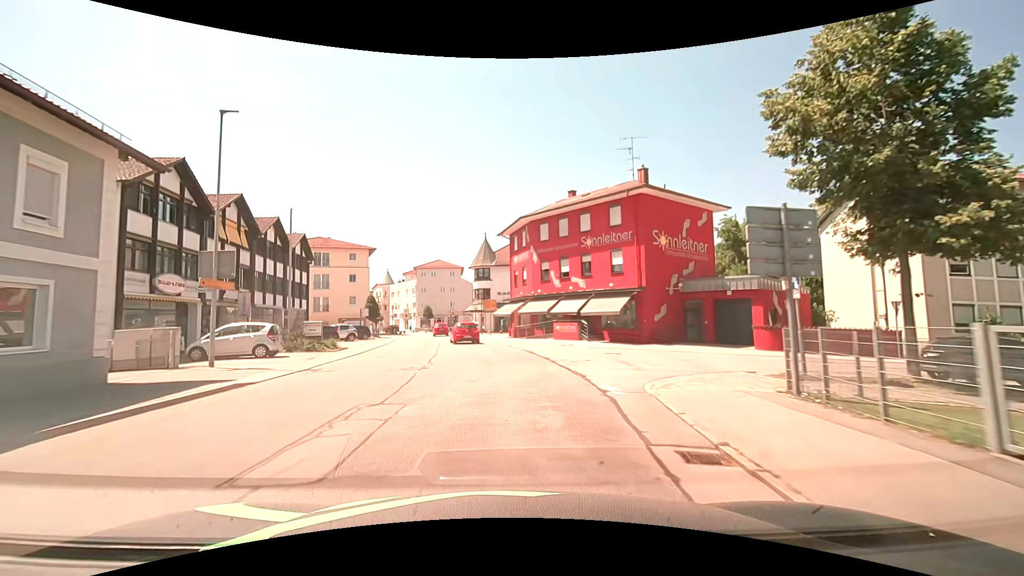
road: unclassified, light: Day
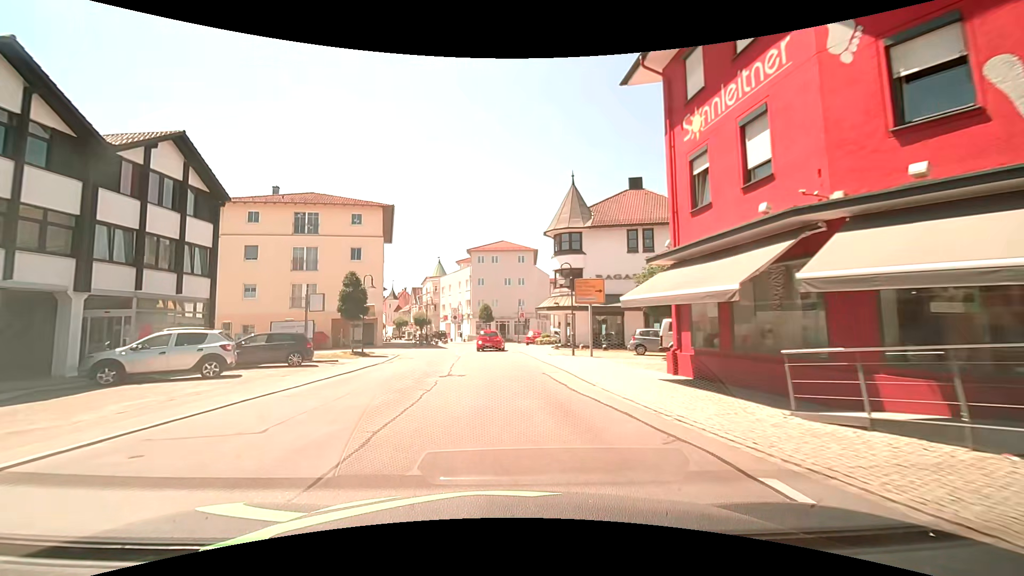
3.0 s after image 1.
(-2.2, +30.3) m; -9°
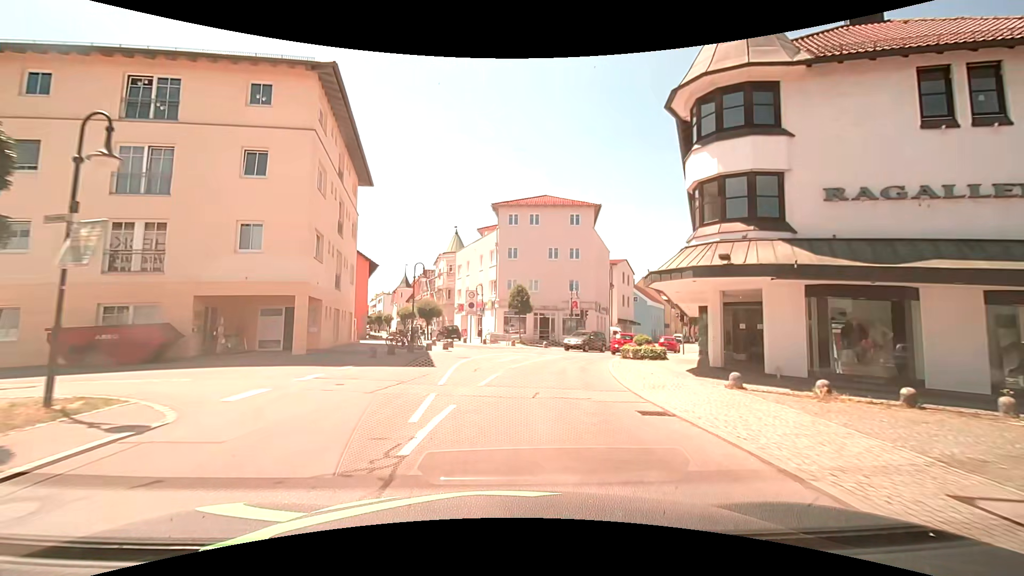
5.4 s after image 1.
(-1.2, +23.9) m; -4°
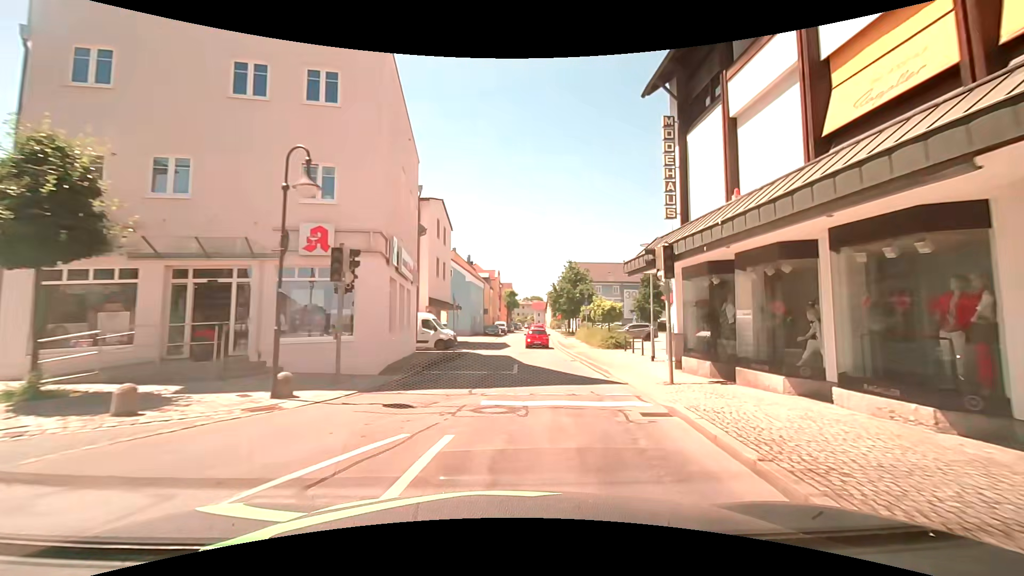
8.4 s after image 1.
(+4.8, +29.7) m; +23°
(+1, +10) (+1, +20) (+2, +30) (+2, +40) (+3, +50) (+4, +60) (+4, +70) (+5, +80) (+6, +90) (+6, +100) m
